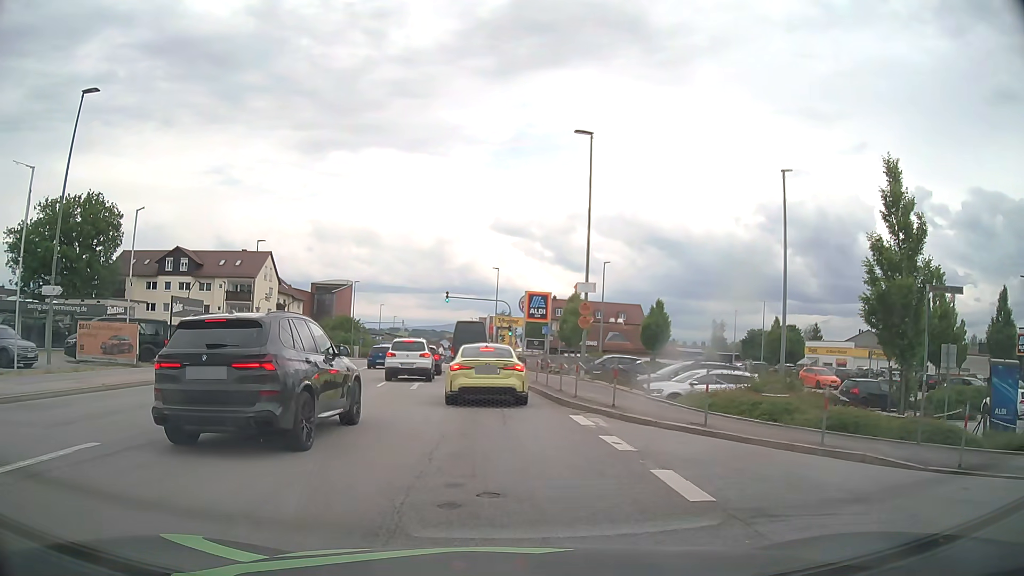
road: tertiary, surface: asphalt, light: Day
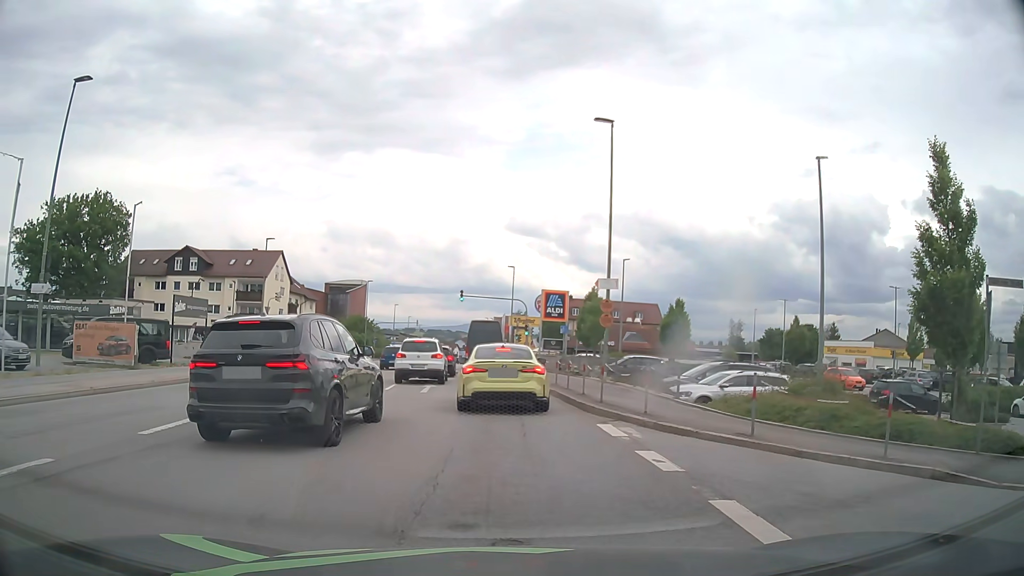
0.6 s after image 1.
(0.0, +1.6) m; 0°
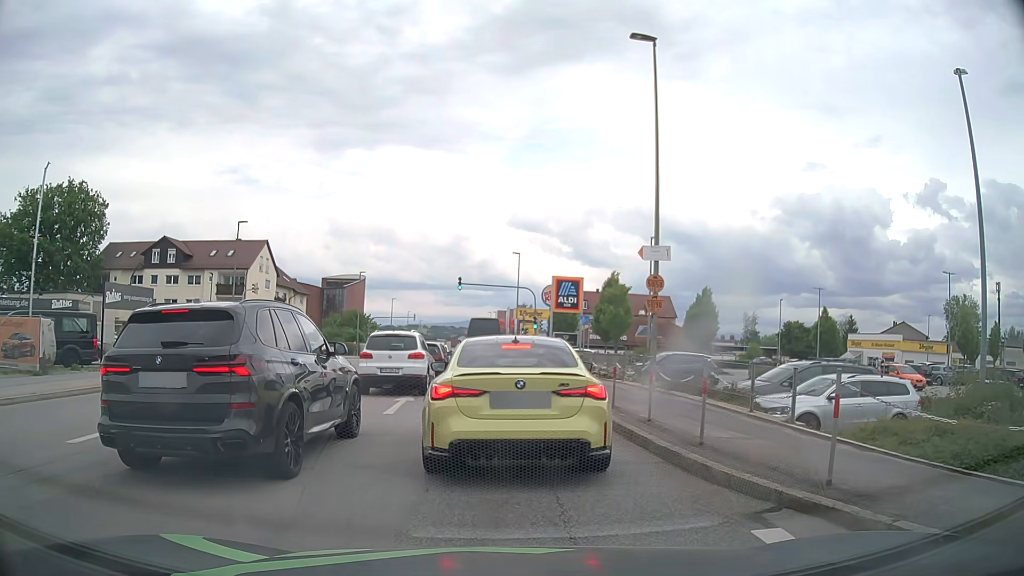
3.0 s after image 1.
(-0.2, +7.2) m; -1°
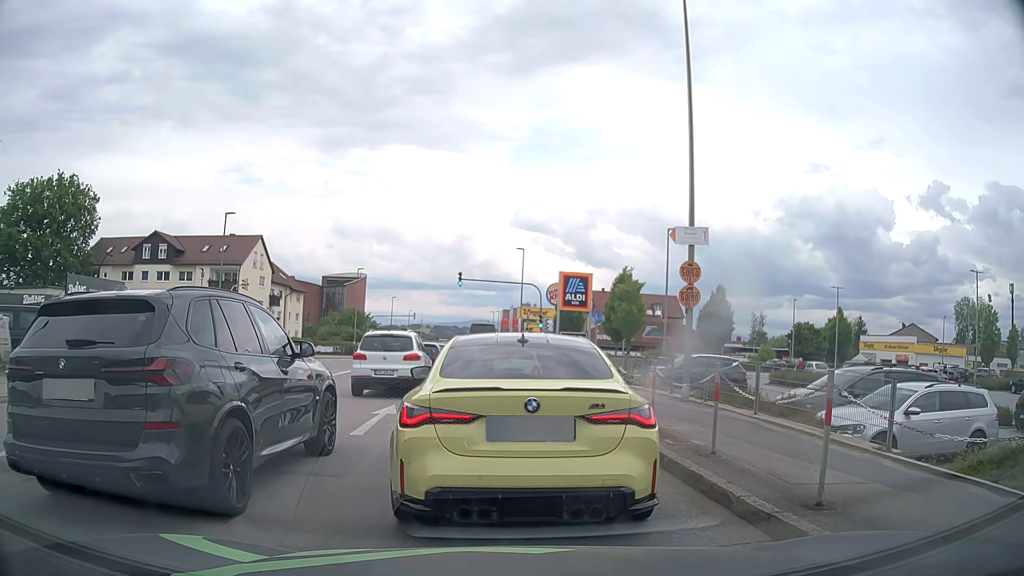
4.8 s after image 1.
(0.0, +3.0) m; -1°
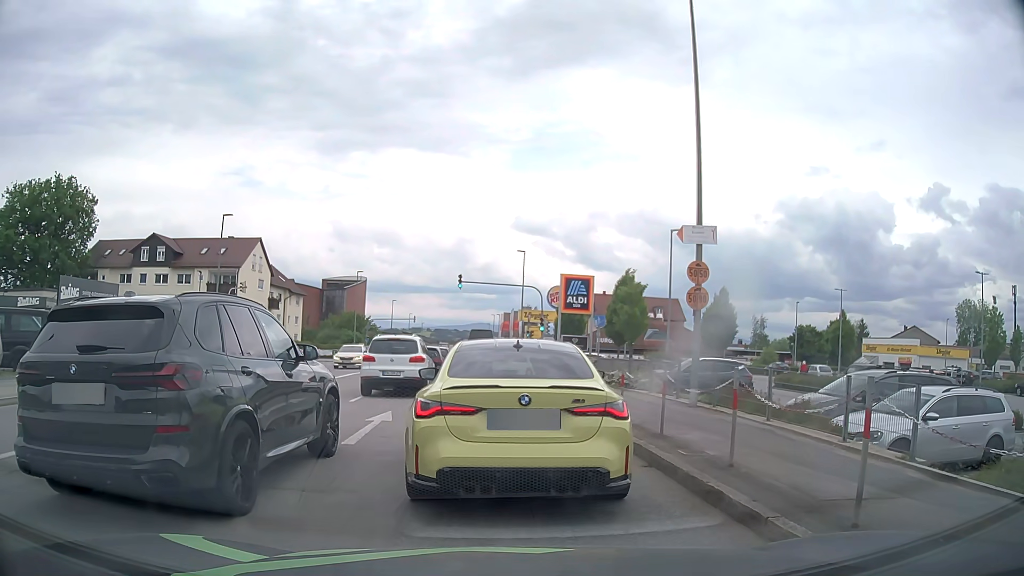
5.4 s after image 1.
(0.0, +0.6) m; 0°
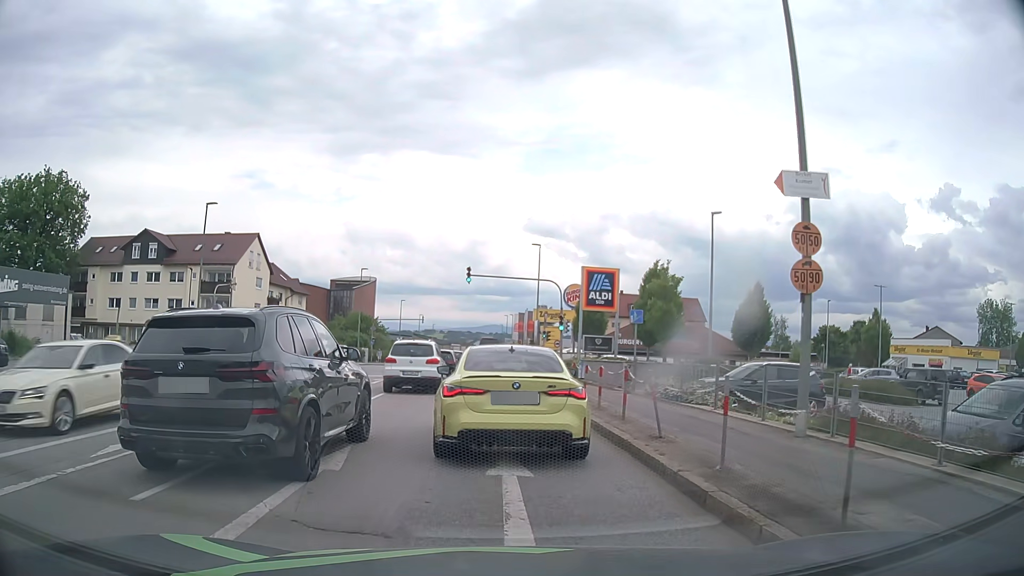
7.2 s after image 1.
(0.0, +5.1) m; -1°
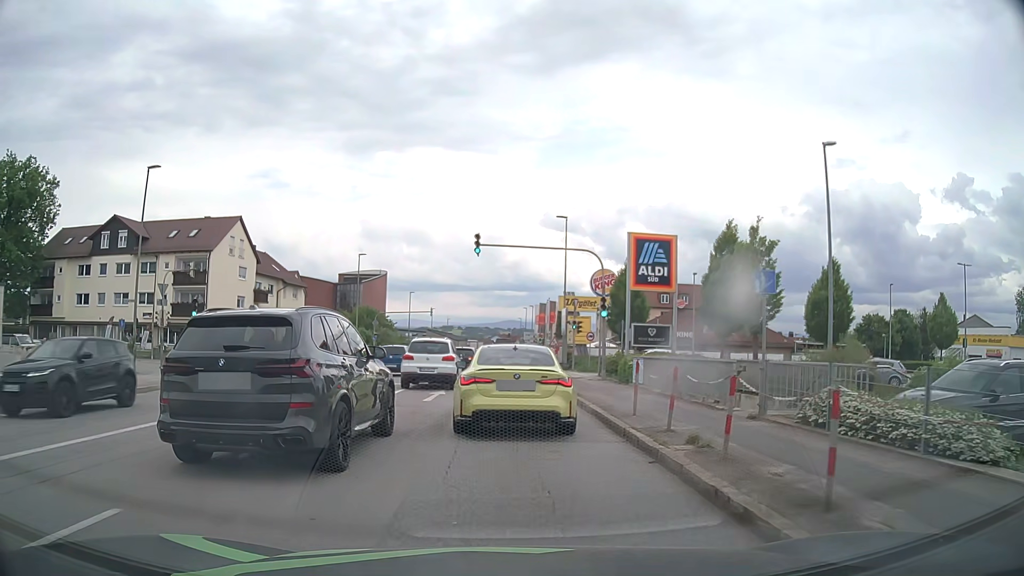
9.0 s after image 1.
(-0.2, +9.9) m; -2°
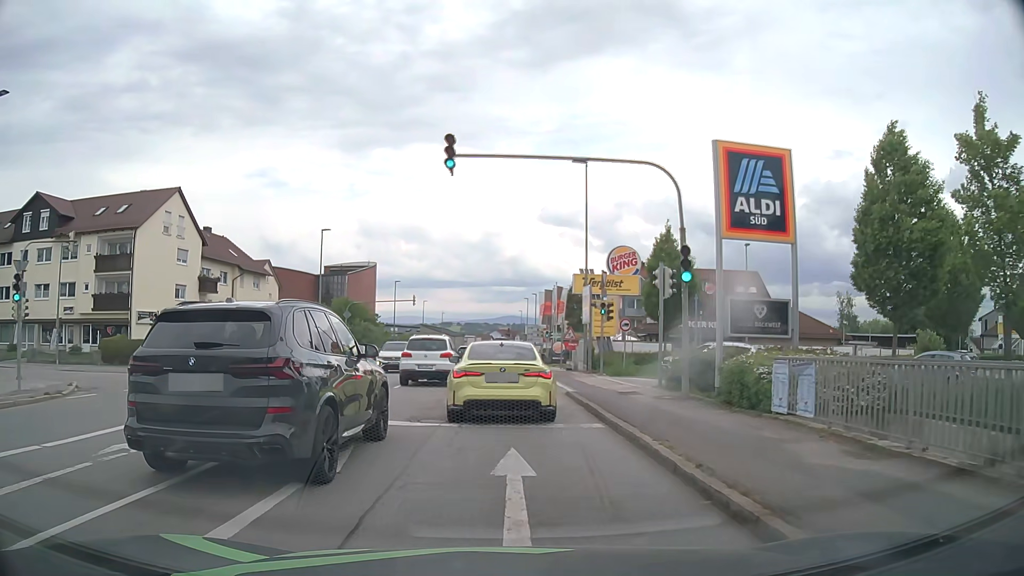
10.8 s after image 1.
(0.0, +12.9) m; 0°
(0, +10) (0, +20) (0, +30) (0, +40) (0, +50) (0, +60) (-1, +70) (-1, +80) (-1, +90) (-1, +100) m
